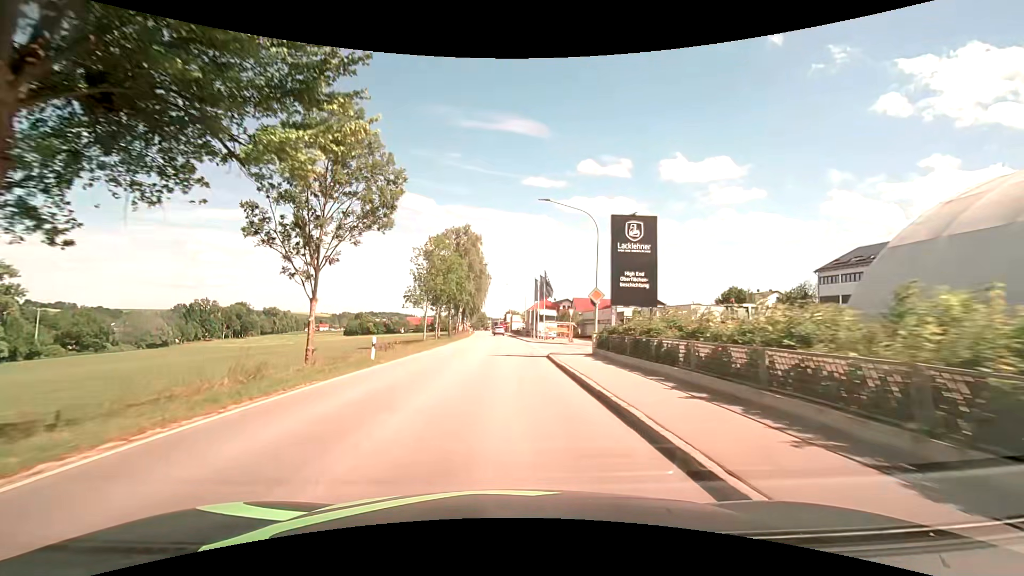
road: secondary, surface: asphalt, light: Day
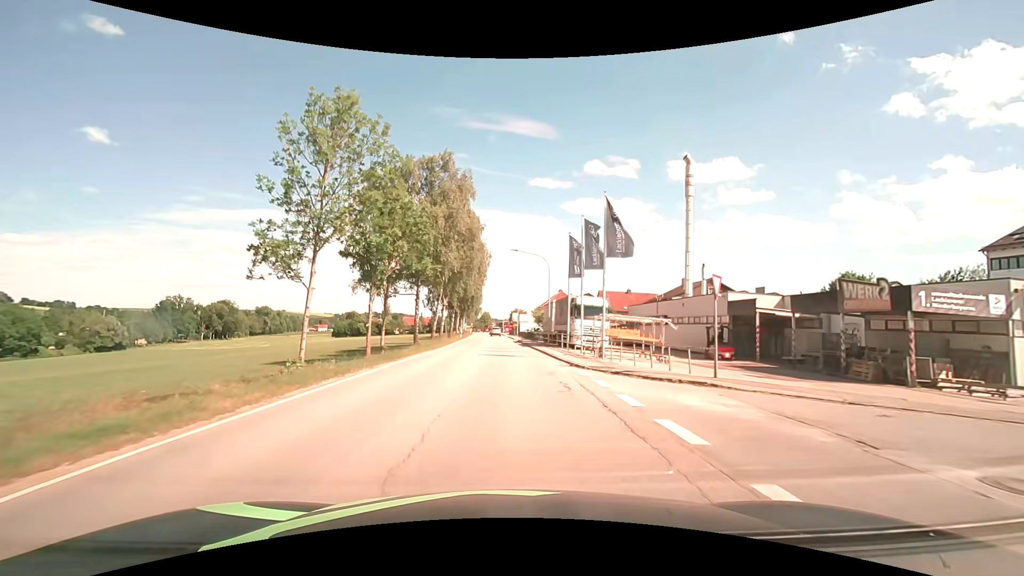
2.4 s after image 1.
(-0.3, +30.6) m; -1°
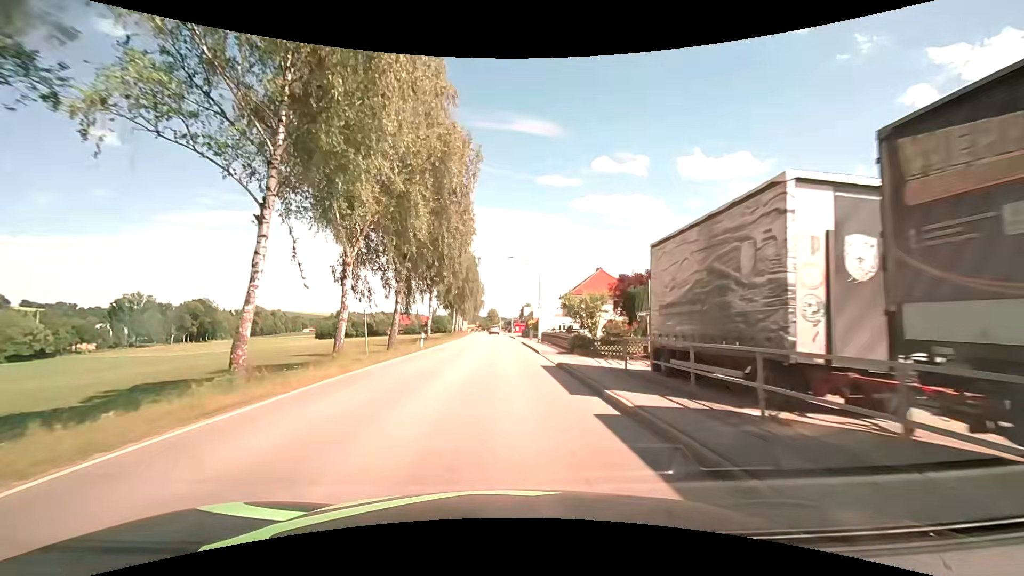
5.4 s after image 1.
(-0.1, +38.2) m; -1°
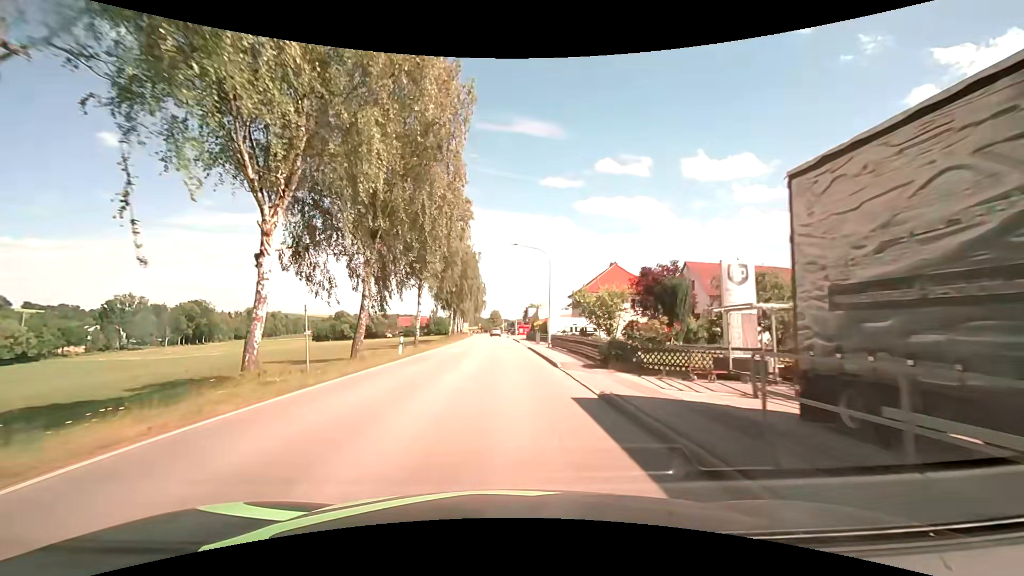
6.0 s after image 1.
(0.0, +7.7) m; 0°
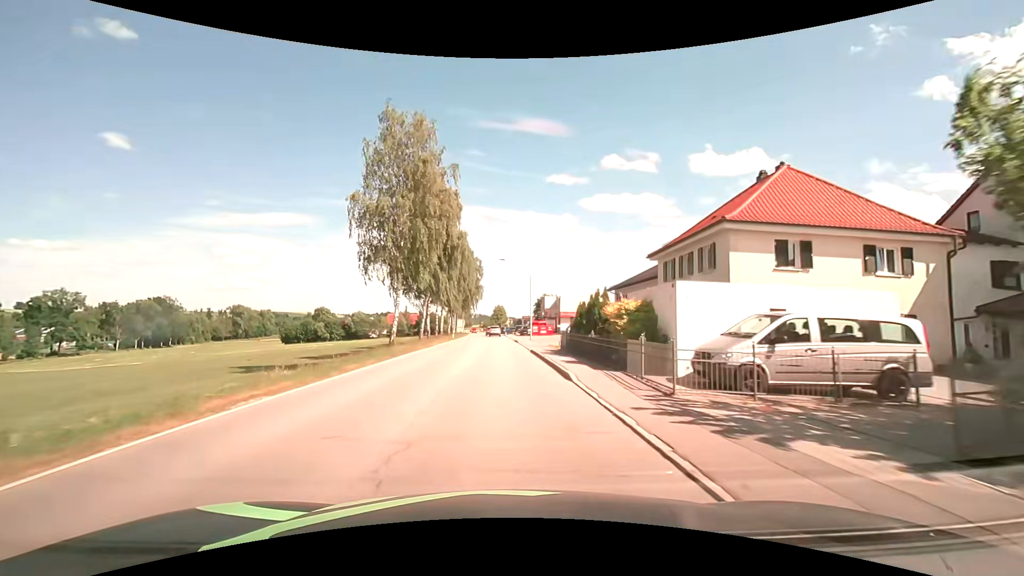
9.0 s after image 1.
(-0.5, +38.2) m; -1°
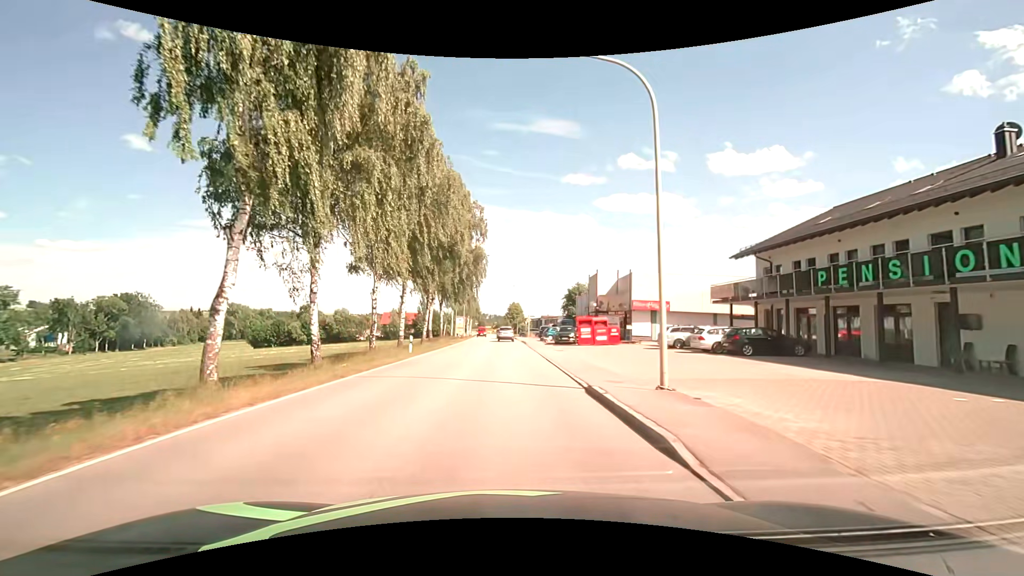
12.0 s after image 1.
(-0.7, +36.6) m; -2°
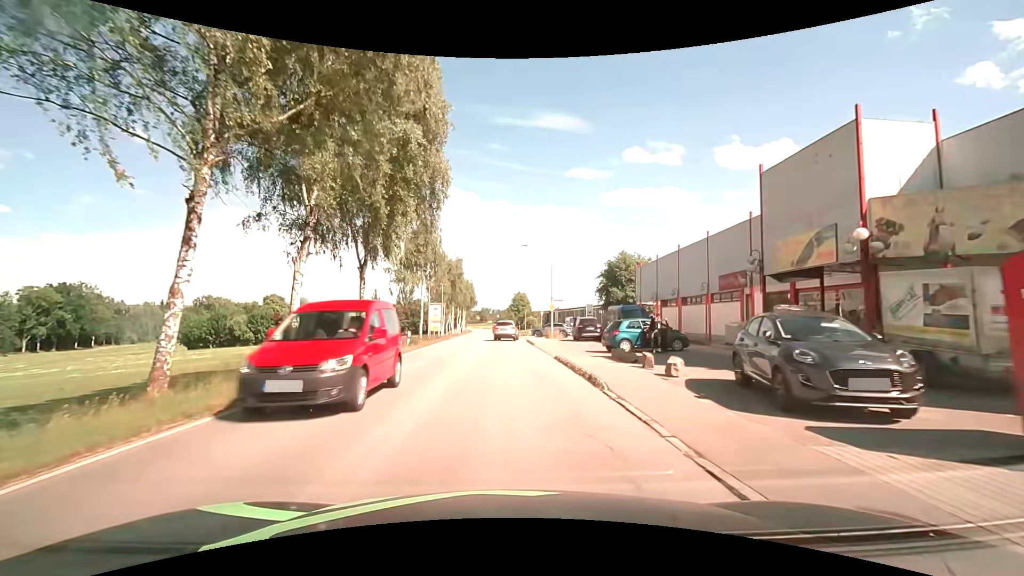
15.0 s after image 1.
(-0.3, +34.3) m; -1°
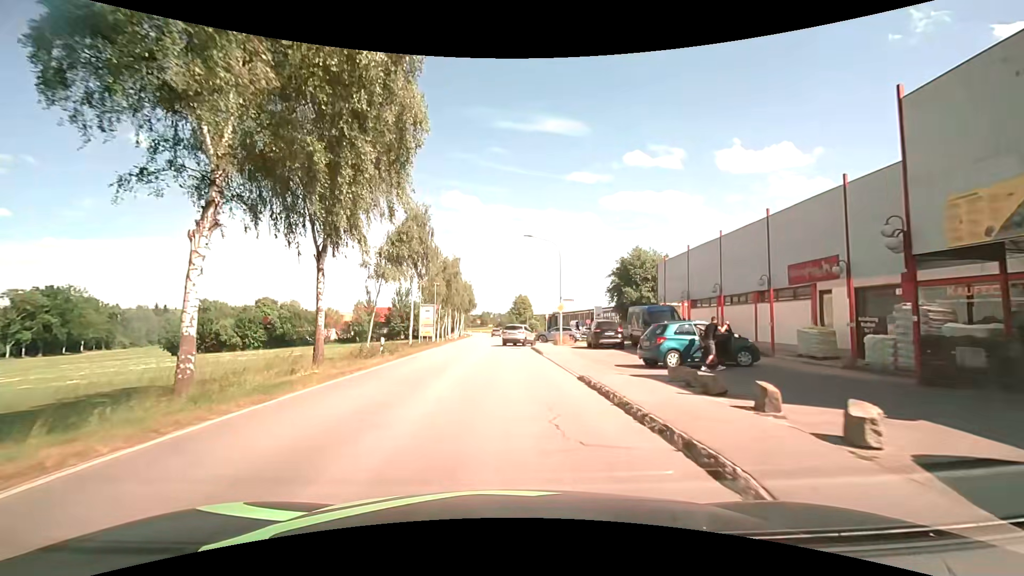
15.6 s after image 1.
(0.0, +6.1) m; 0°
(0, +10) (0, +20) (0, +30) (-1, +40) (-1, +50) (-1, +60) (-2, +70) (-2, +80) (-2, +90) (-3, +100) m
